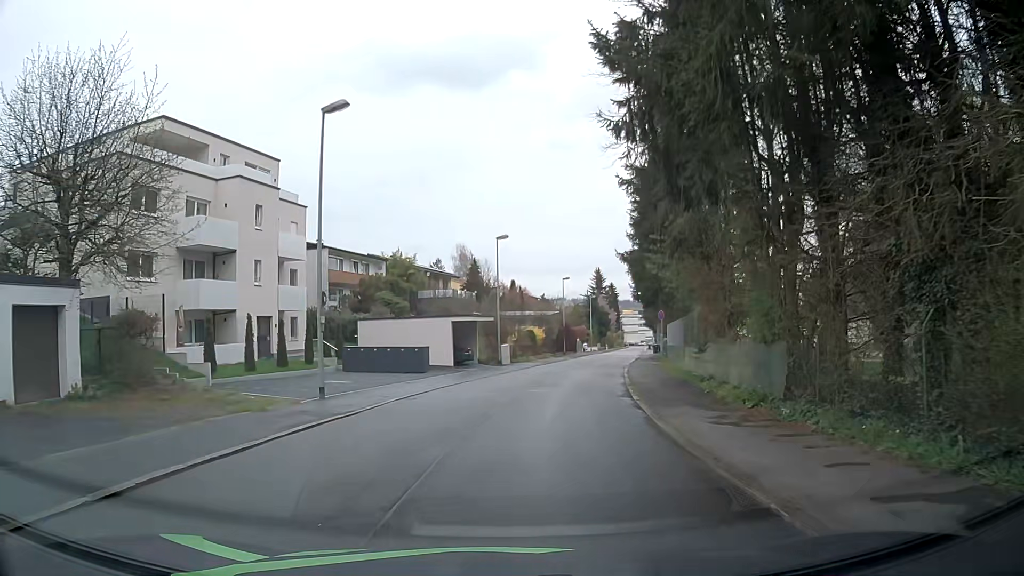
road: residential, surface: asphalt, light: Day
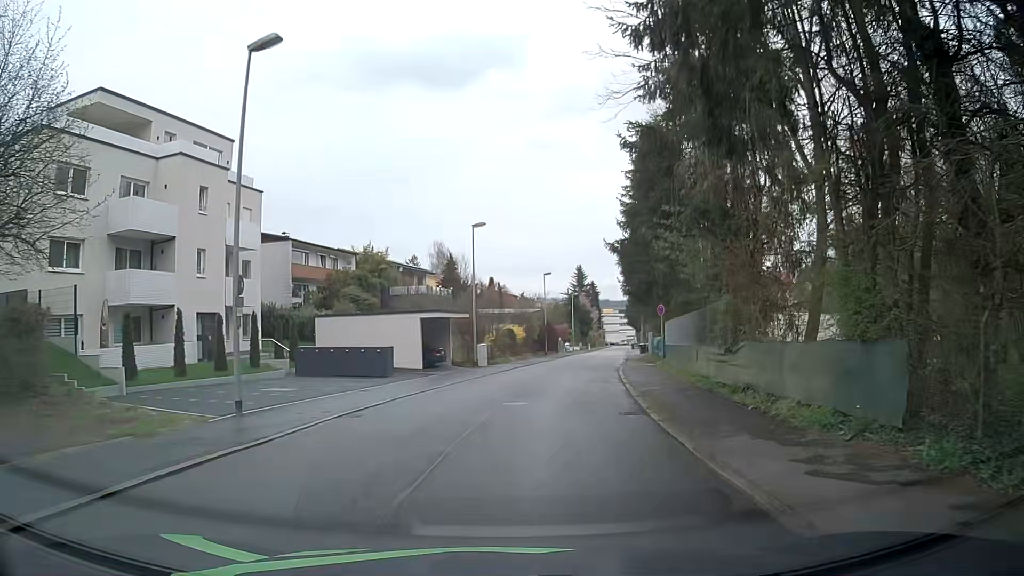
(+0.1, +4.4) m; +2°
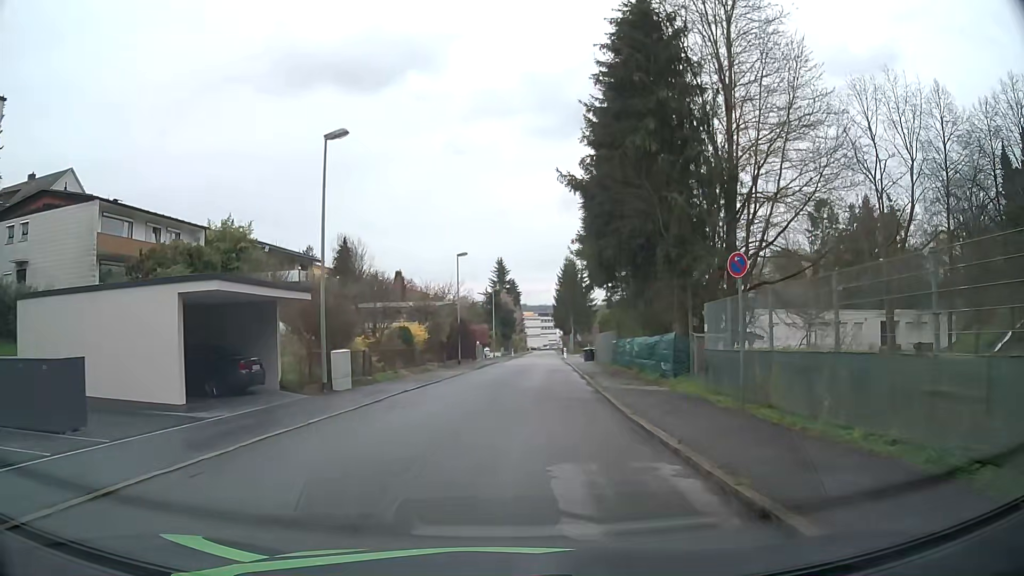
(+0.9, +17.6) m; +6°
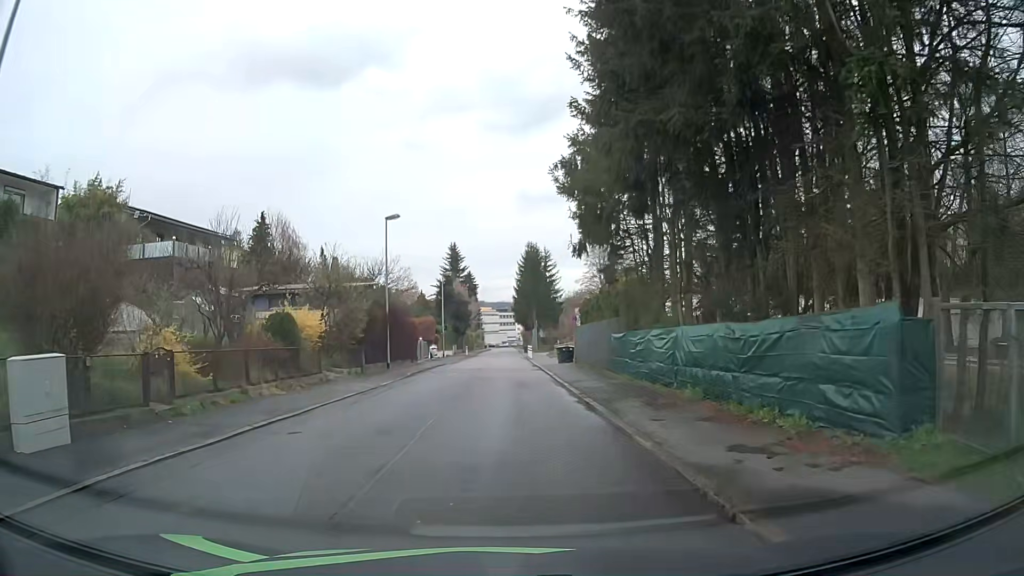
(+0.8, +13.9) m; +5°
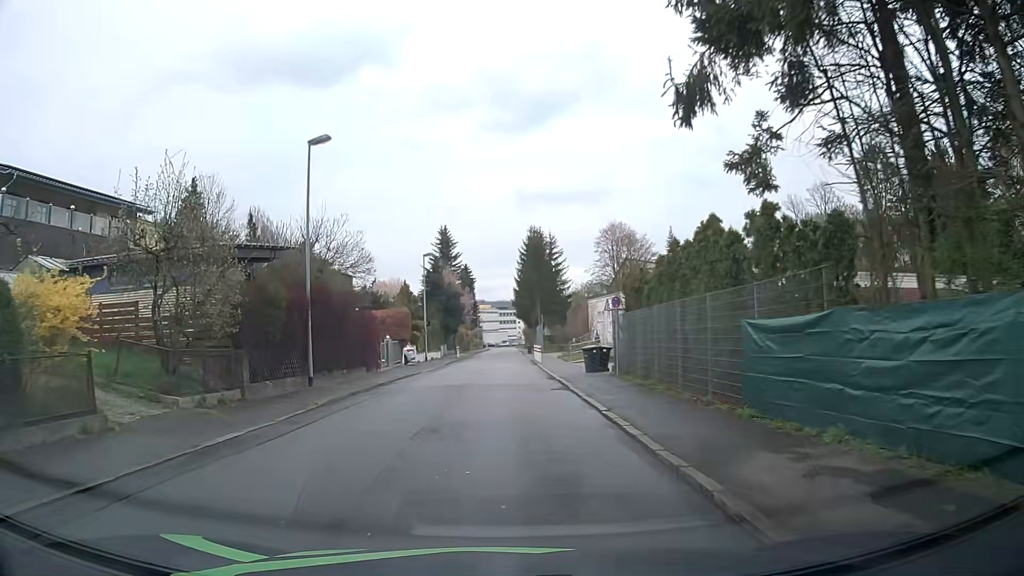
(0.0, +14.6) m; 0°
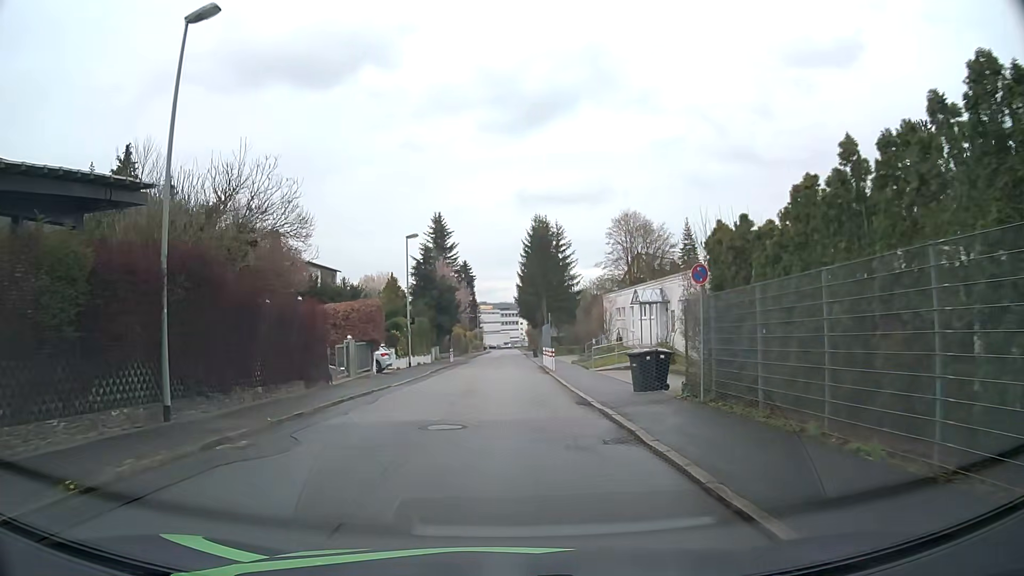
(-0.1, +10.0) m; 0°
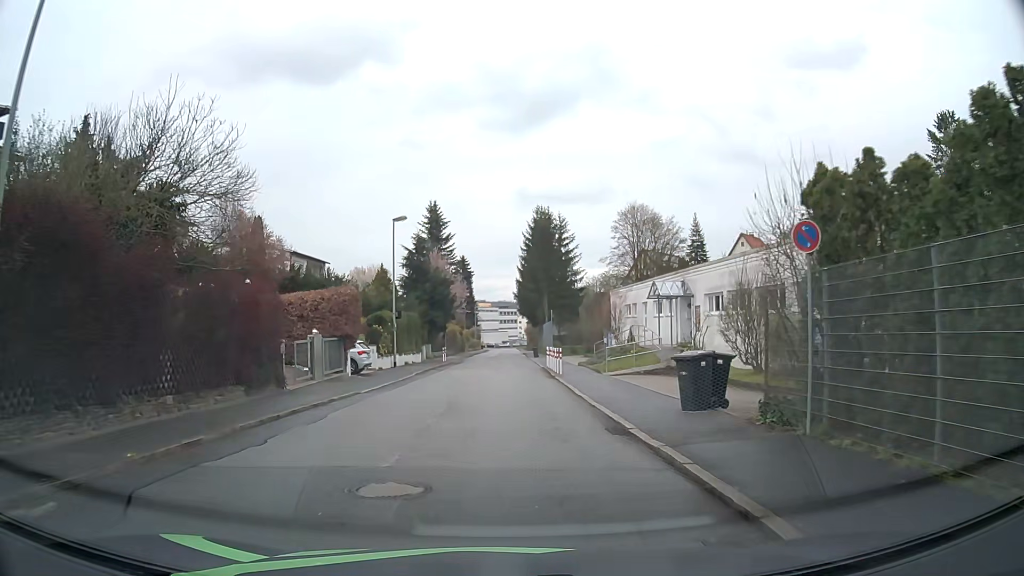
(0.0, +5.0) m; 0°
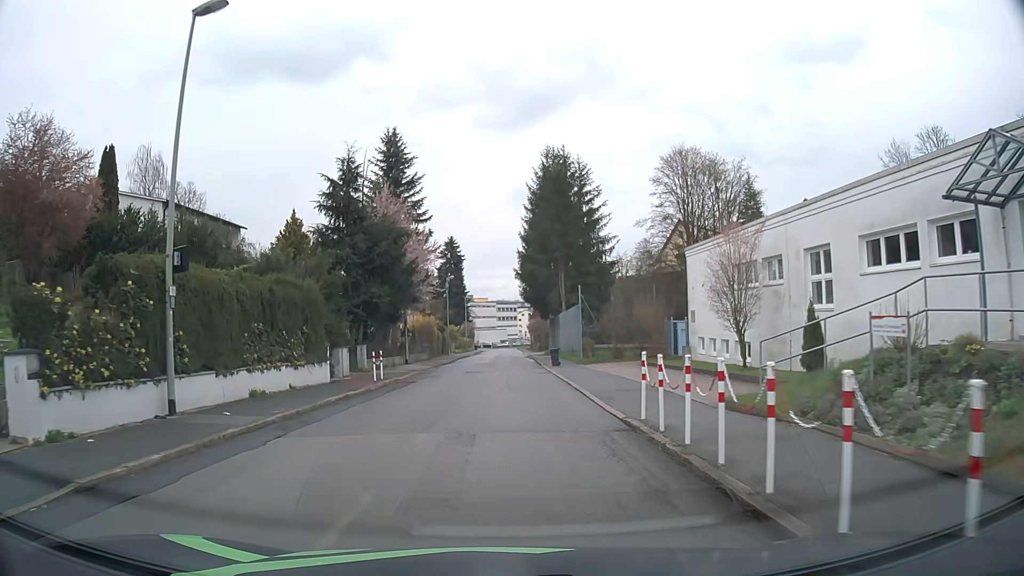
(+0.1, +25.5) m; 0°
(0, +10) (0, +20) (0, +30) (0, +40) (0, +50) (0, +60) (0, +70) (+1, +80) (+1, +90) (+1, +100) m
